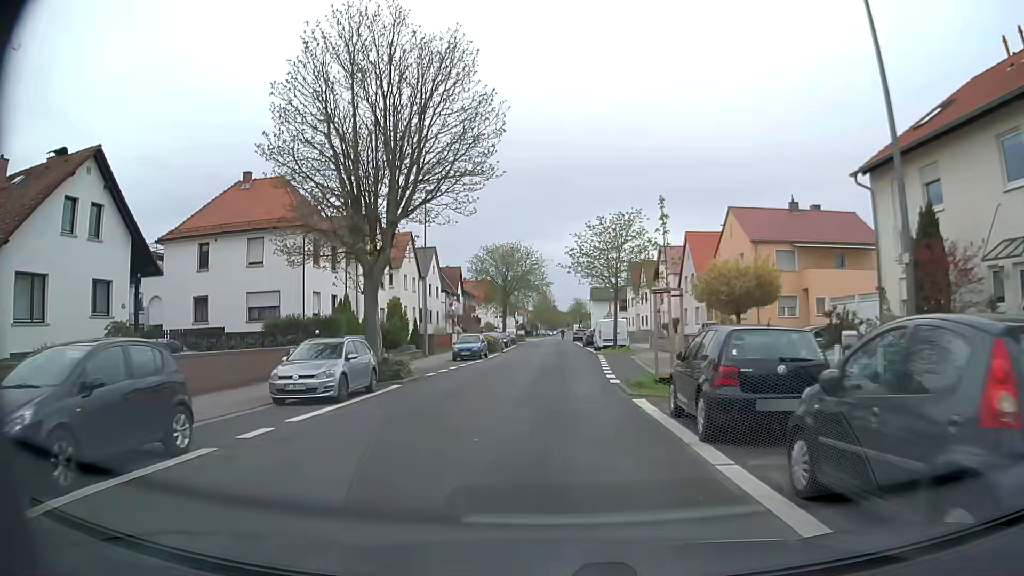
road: unclassified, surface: asphalt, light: Day
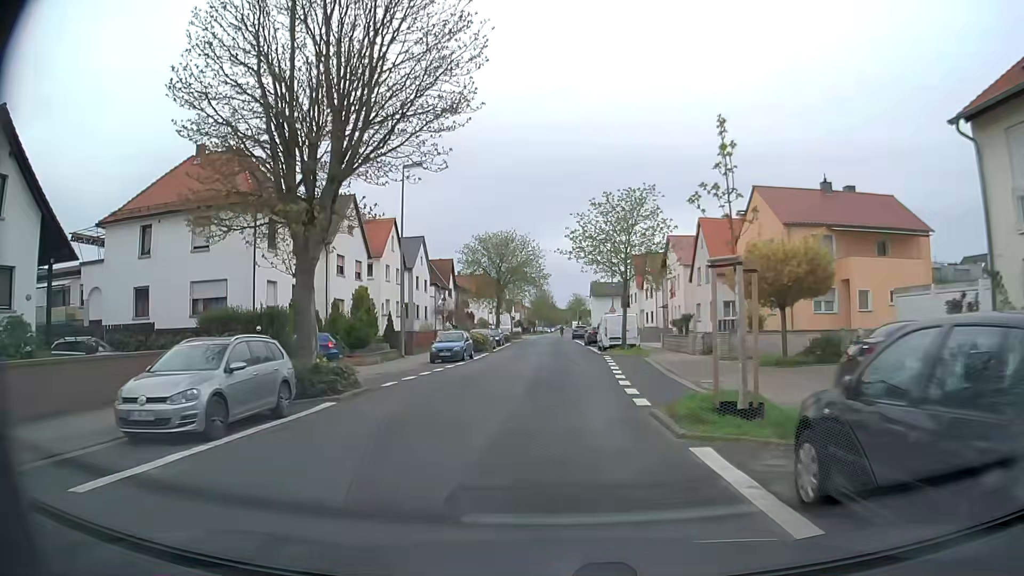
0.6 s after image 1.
(+0.1, +6.0) m; +1°
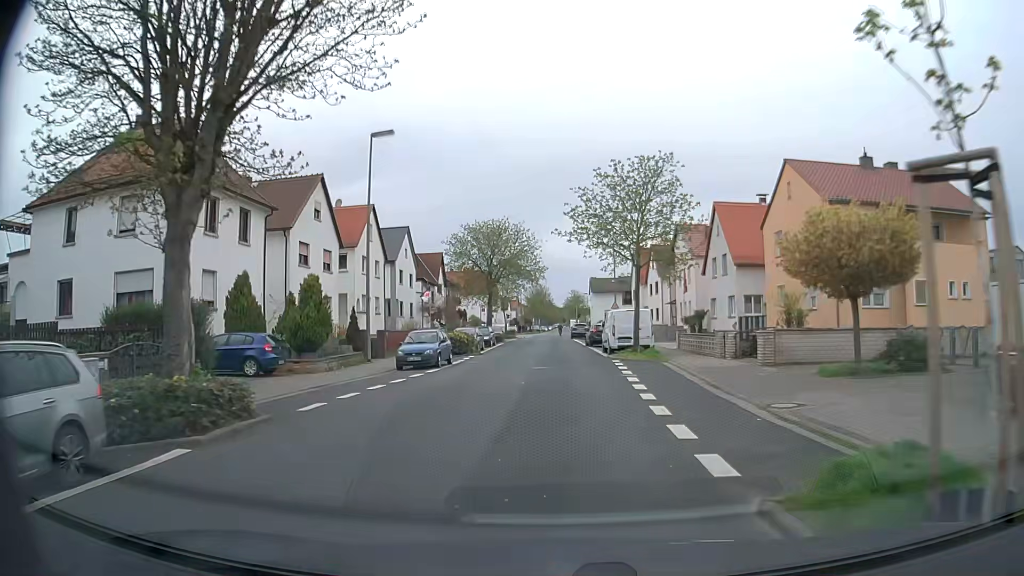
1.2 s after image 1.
(0.0, +6.0) m; +1°
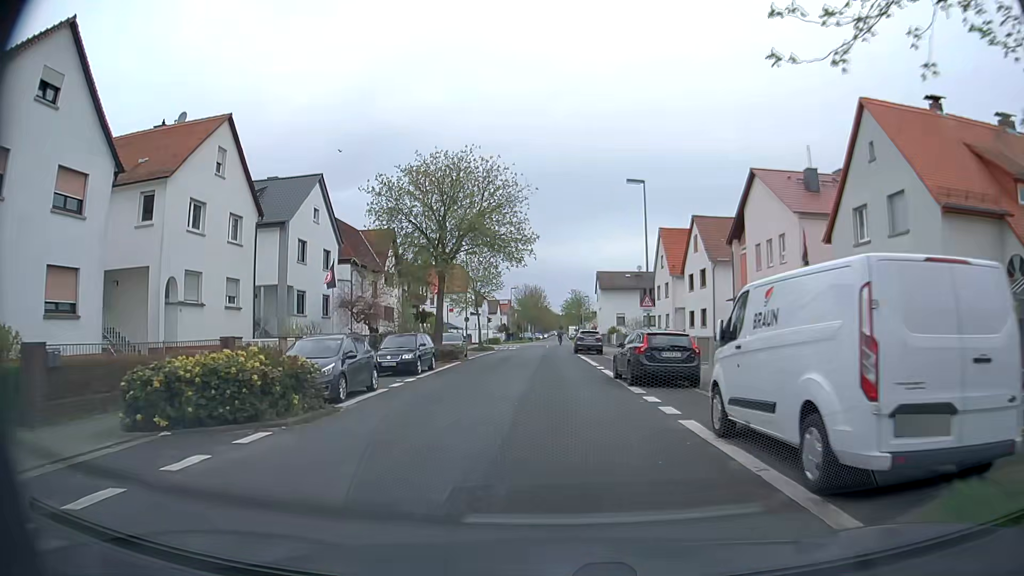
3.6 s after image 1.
(0.0, +24.2) m; 0°
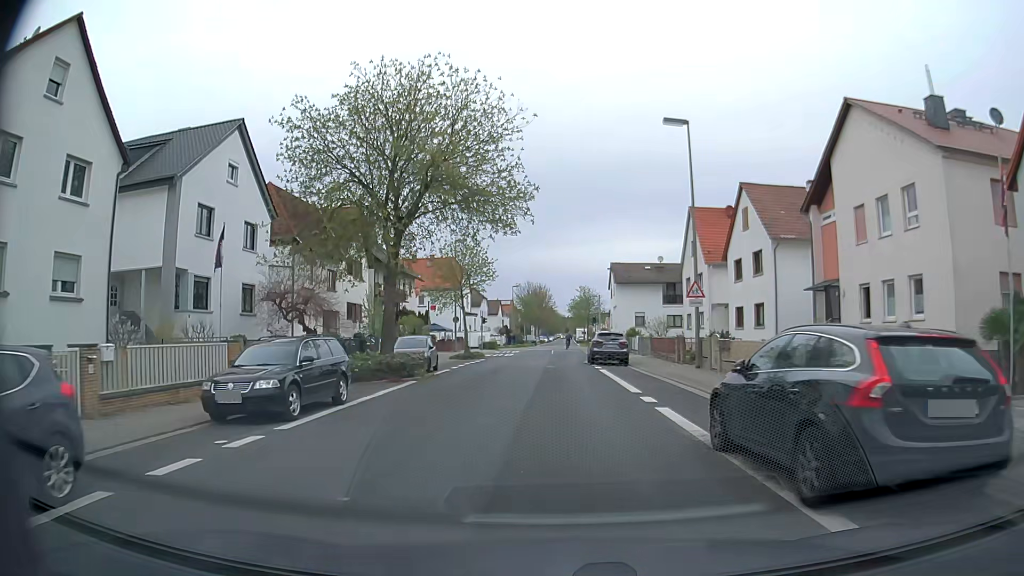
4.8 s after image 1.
(0.0, +12.1) m; 0°
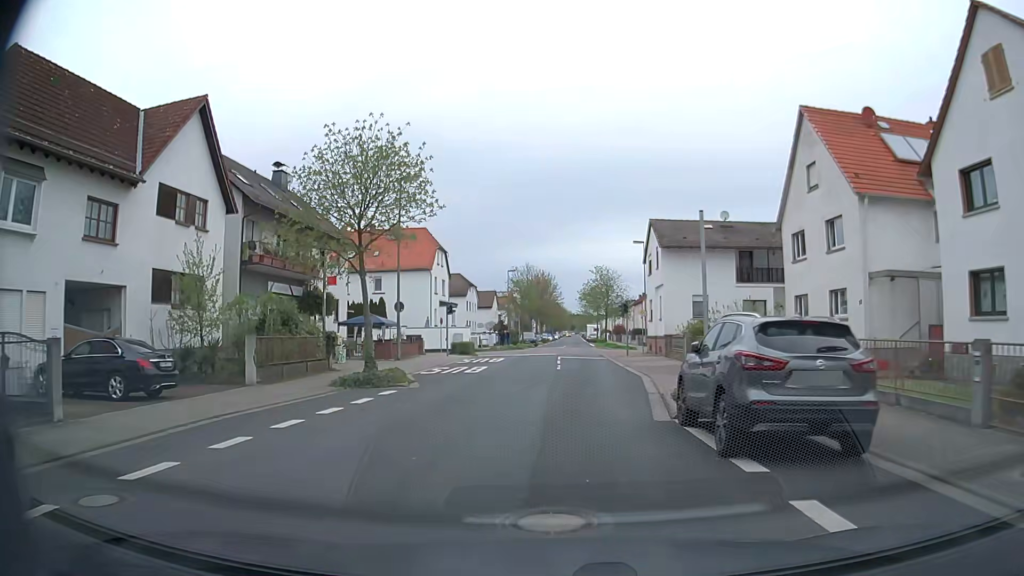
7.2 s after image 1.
(-0.1, +24.3) m; 0°
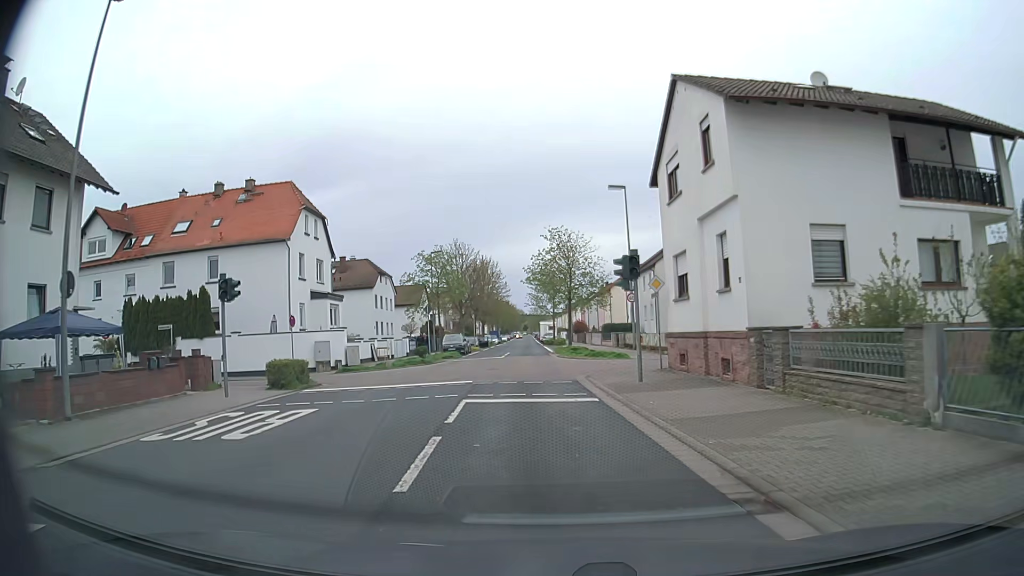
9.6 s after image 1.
(+0.9, +24.3) m; +4°
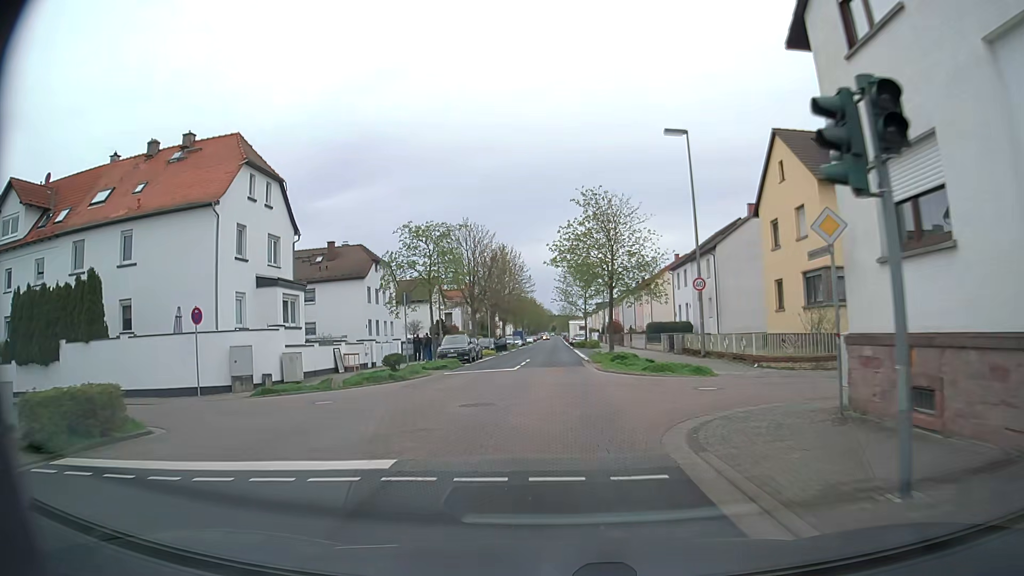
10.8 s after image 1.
(-0.3, +12.1) m; -3°
(0, +10) (0, +20) (0, +30) (0, +40) (0, +50) (0, +60) (0, +70) (0, +80) (0, +90) (0, +100) m
